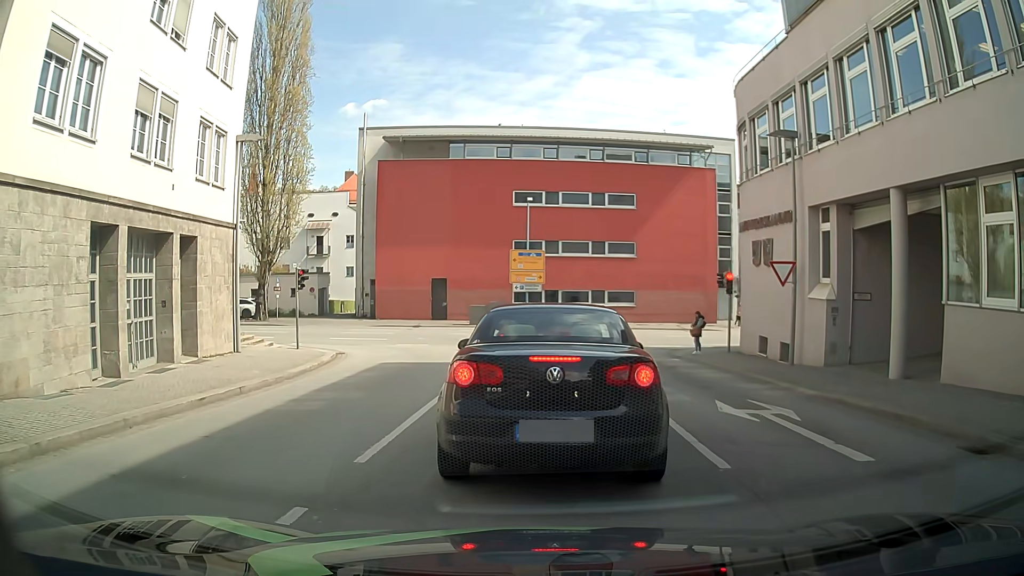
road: tertiary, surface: asphalt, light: Day
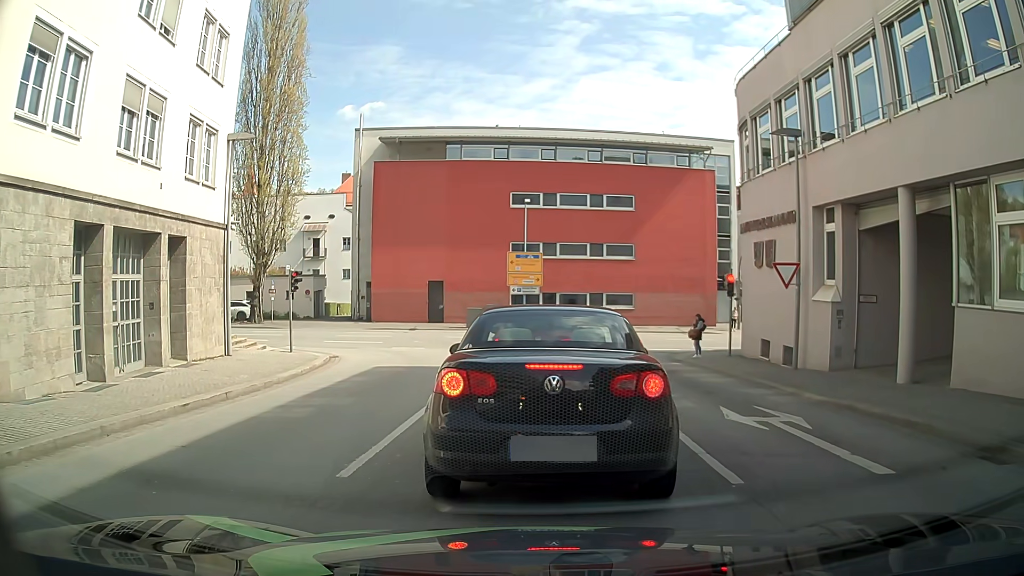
(0.0, +0.4) m; 0°
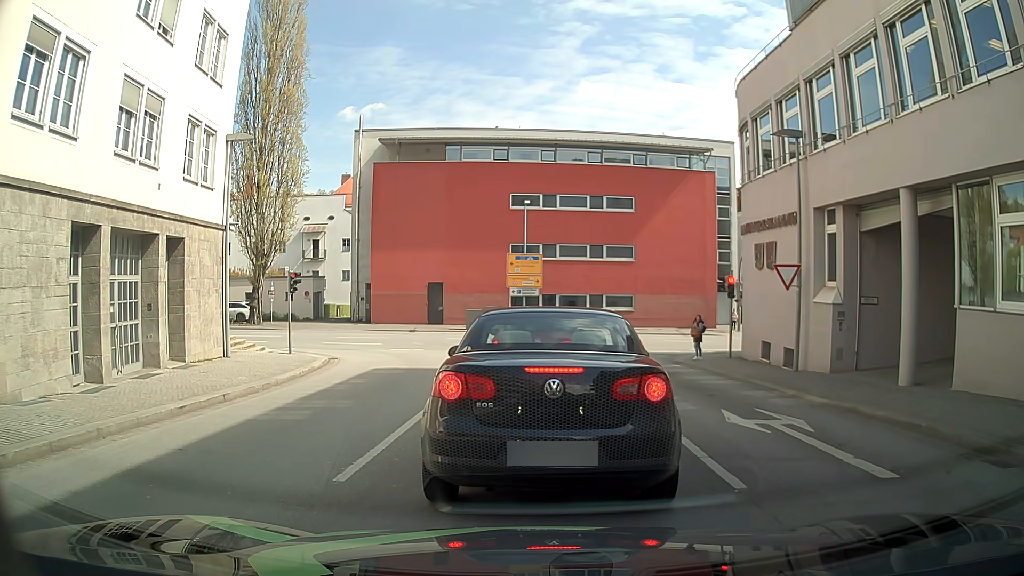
(0.0, +0.1) m; 0°
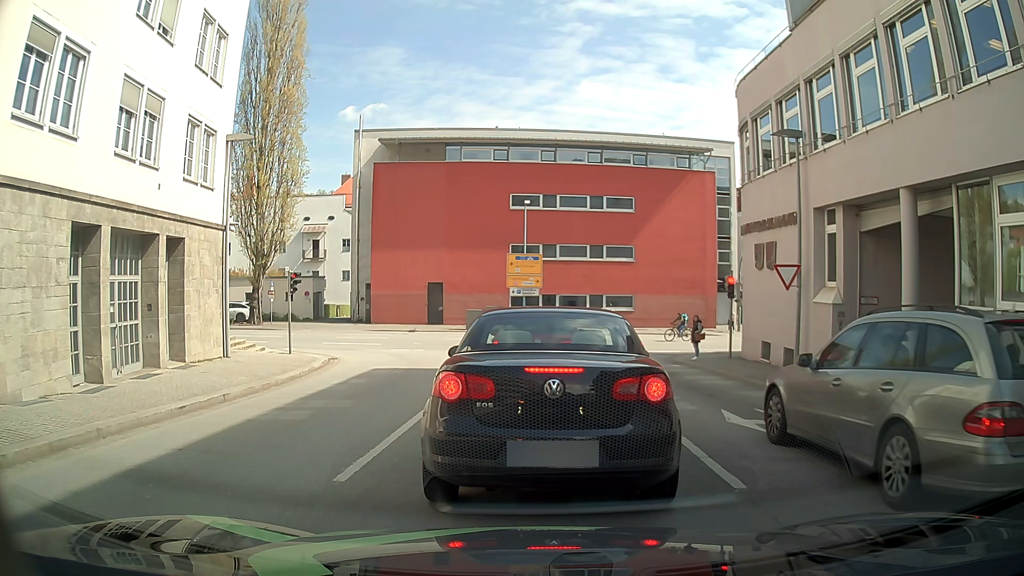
(0.0, 0.0) m; 0°
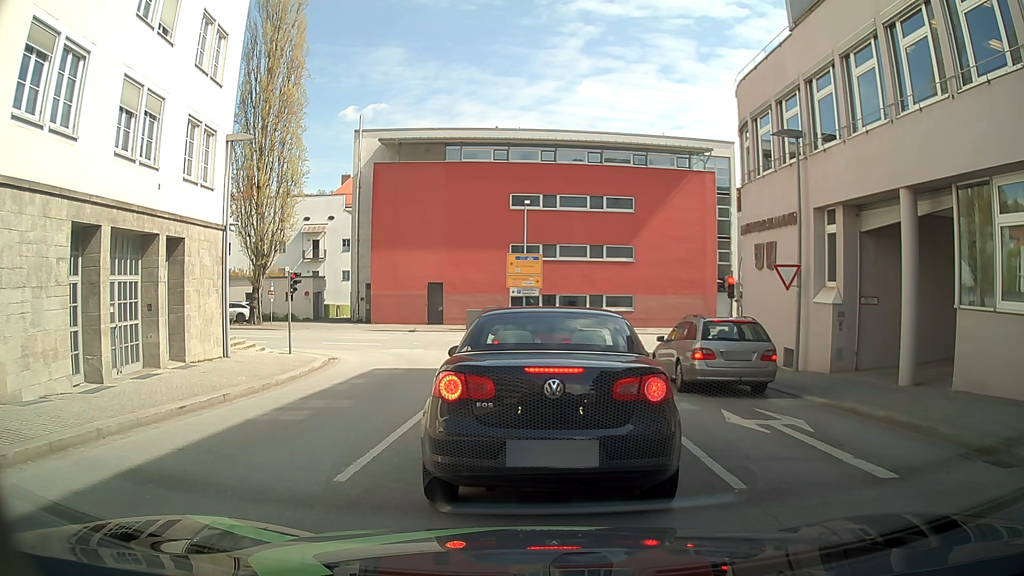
(0.0, 0.0) m; 0°
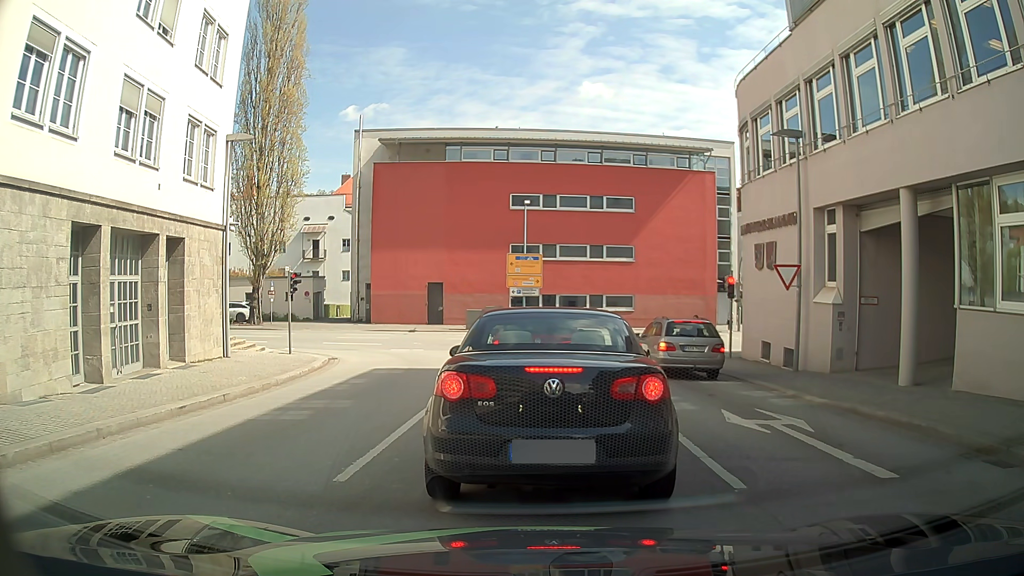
(0.0, 0.0) m; 0°
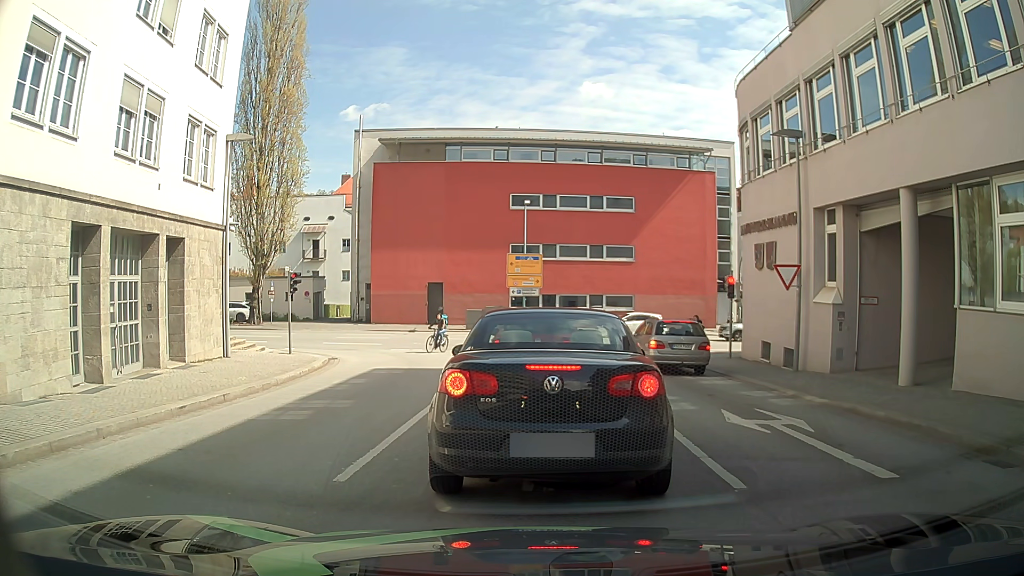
(0.0, 0.0) m; 0°
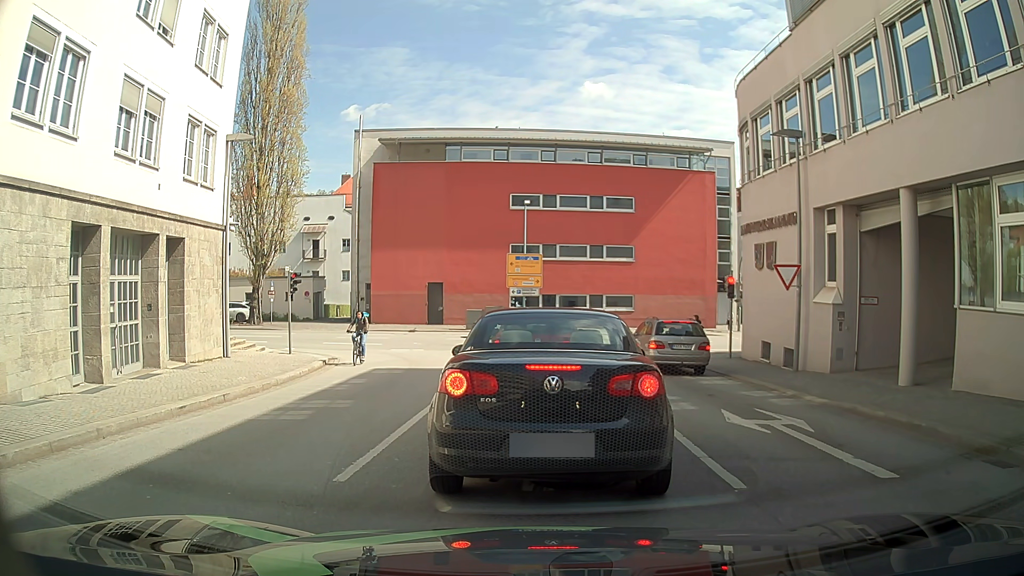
(0.0, 0.0) m; 0°
